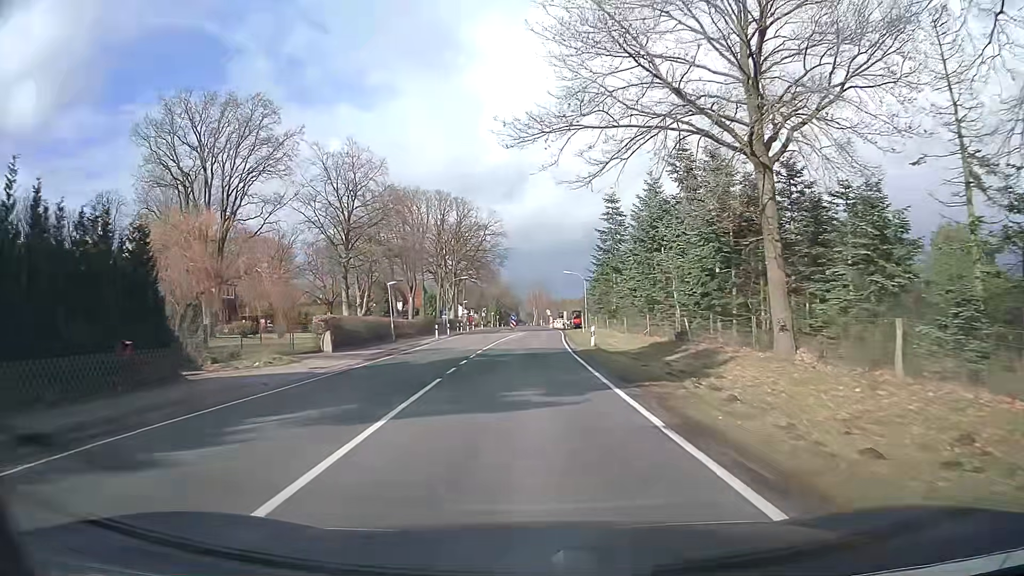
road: secondary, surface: asphalt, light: Day
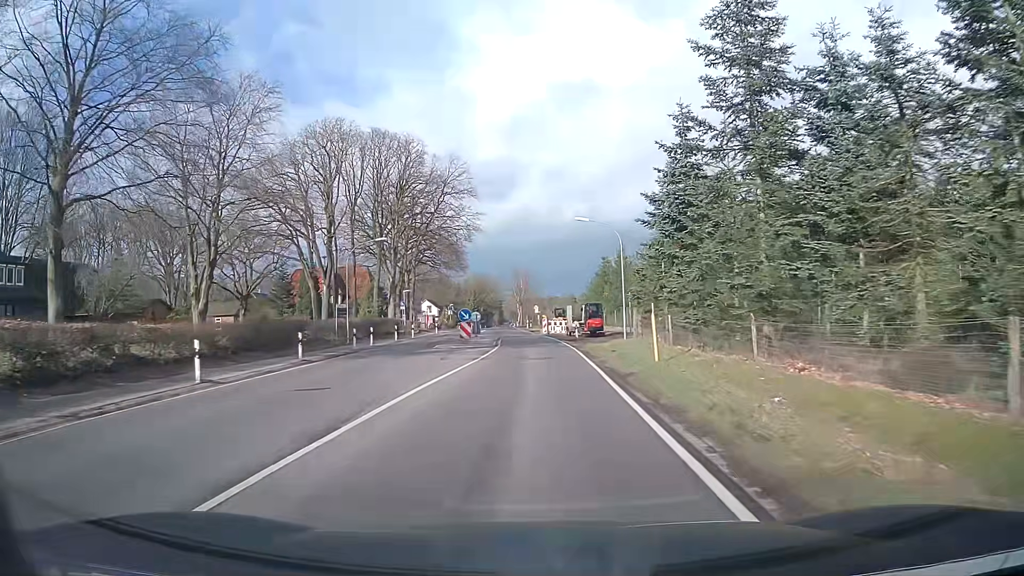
(+0.4, +38.3) m; +1°
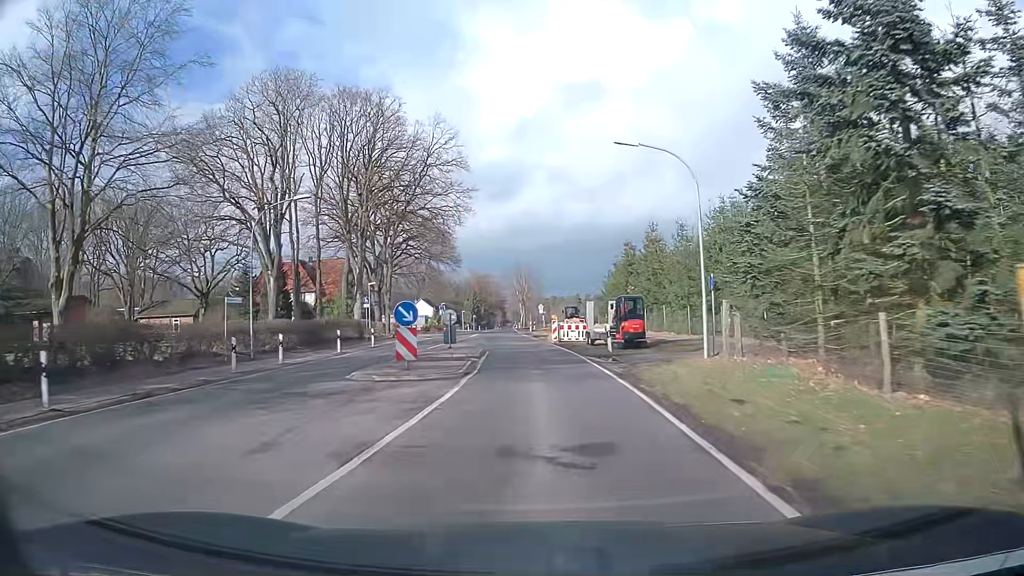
(-0.1, +15.3) m; -1°
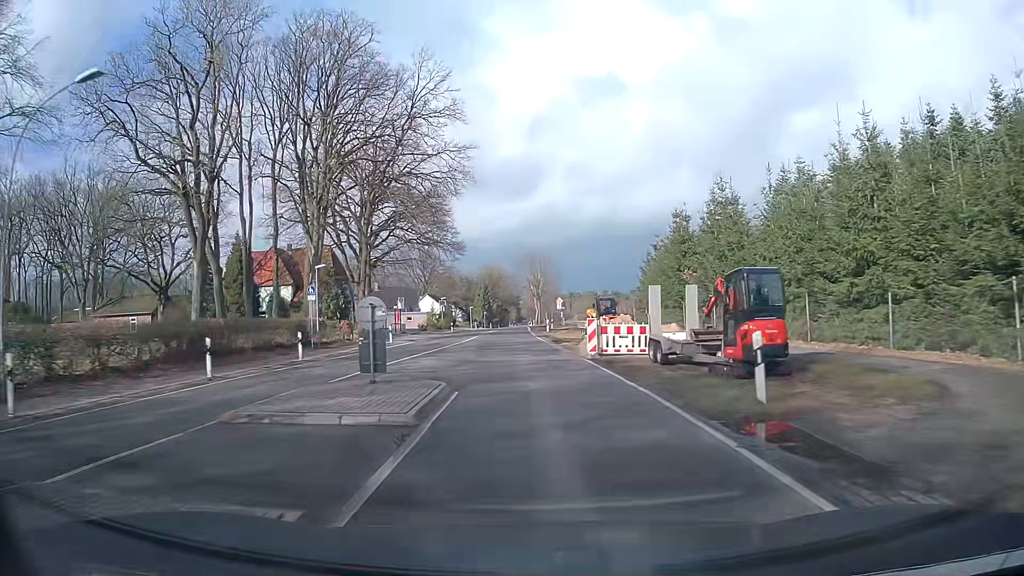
(-0.1, +15.3) m; 0°
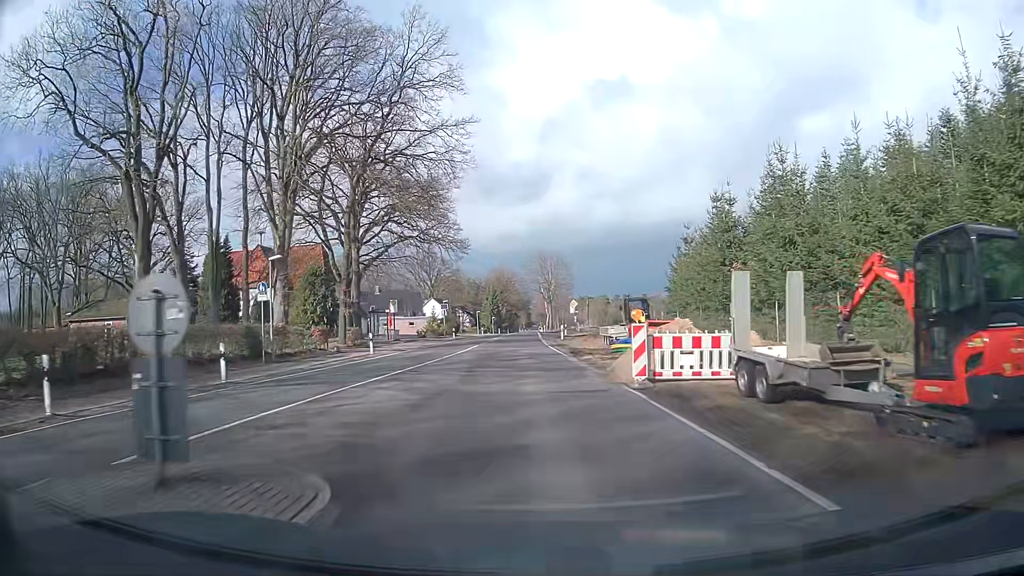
(-0.1, +7.6) m; -2°
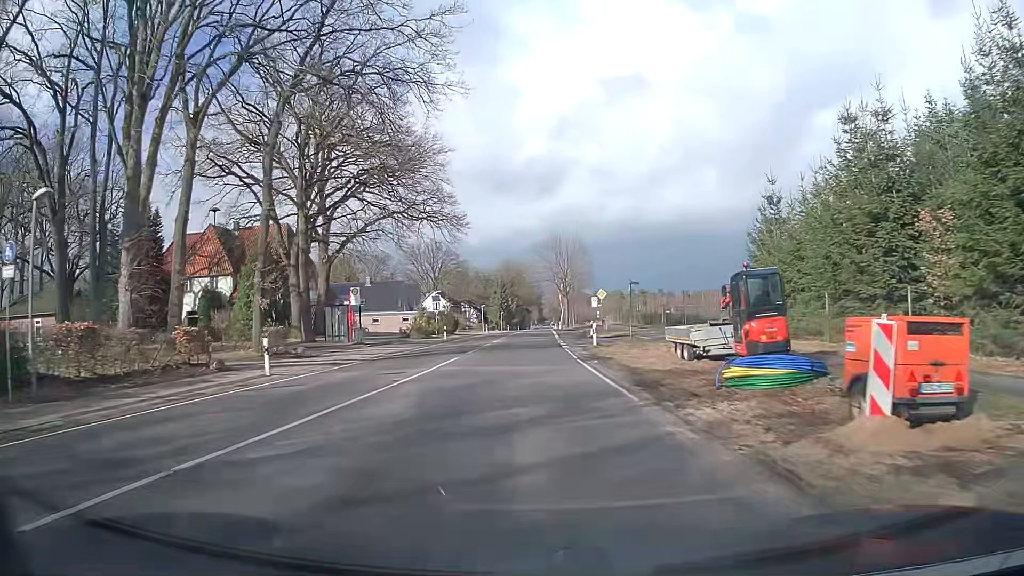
(-0.2, +15.2) m; -1°
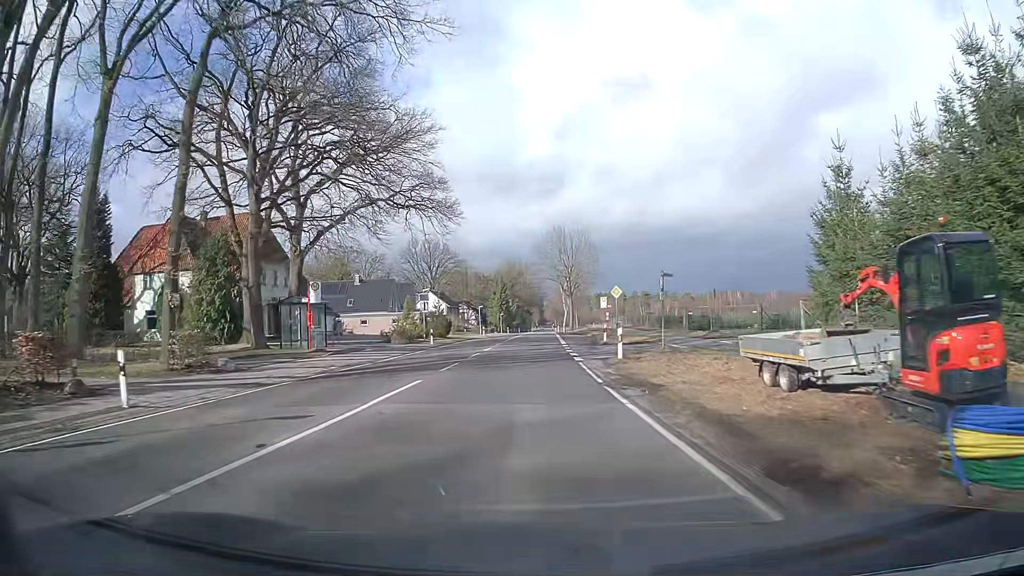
(0.0, +7.6) m; 0°
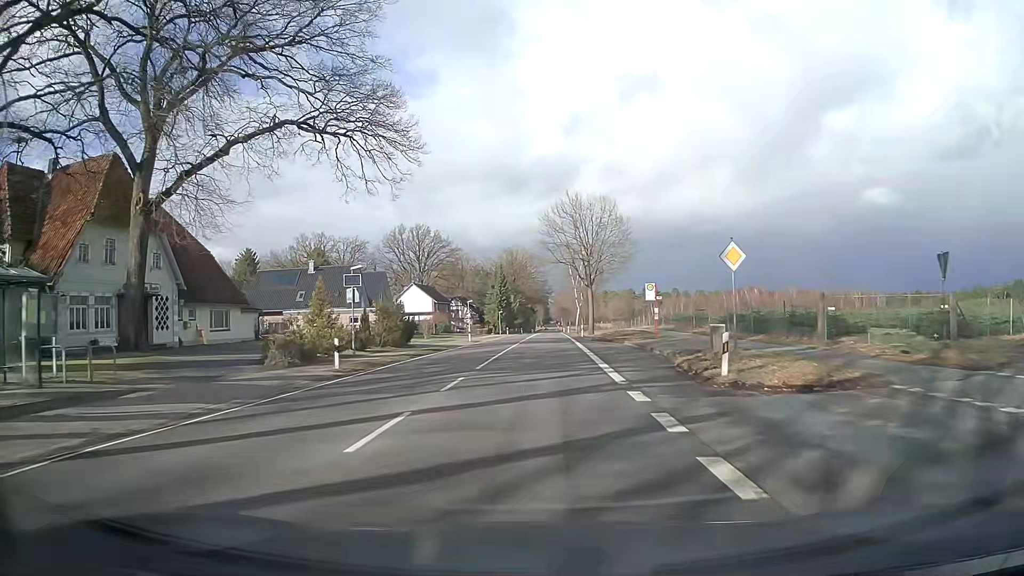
(0.0, +22.9) m; 0°
(0, +10) (0, +20) (0, +30) (0, +40) (+1, +50) (+1, +60) (+1, +70) (+2, +80) (+2, +90) (+2, +100) m
